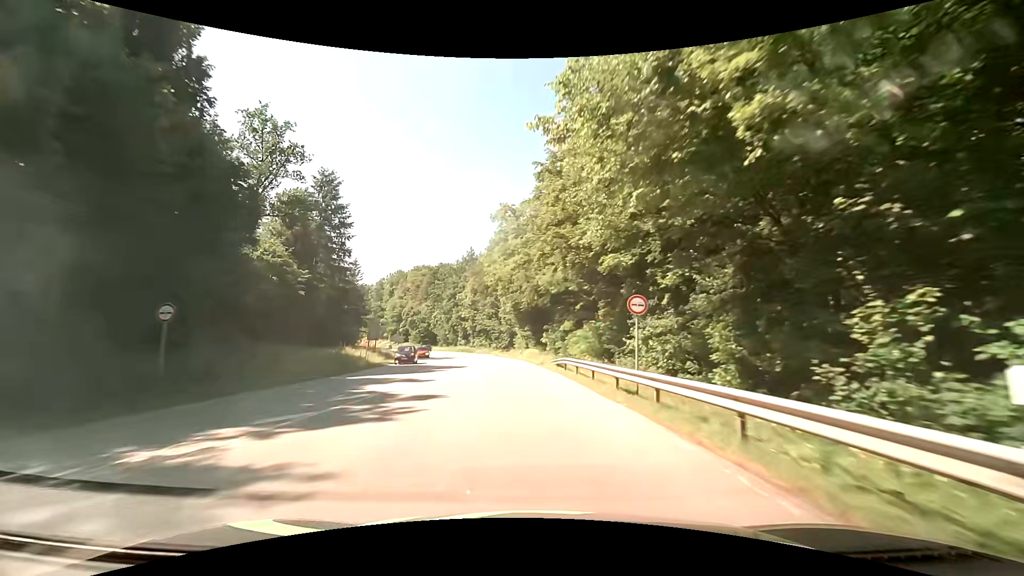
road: secondary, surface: asphalt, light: Day
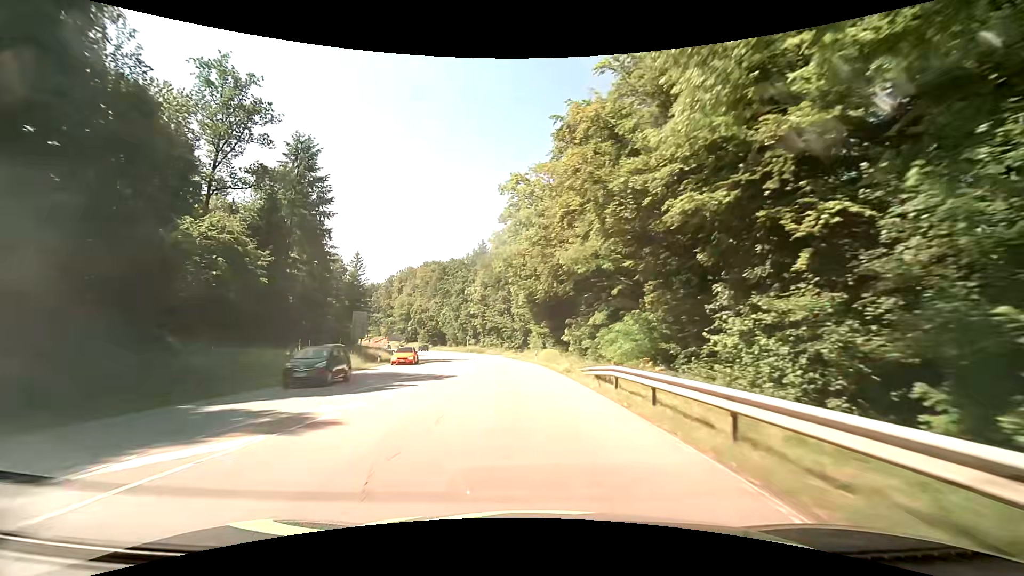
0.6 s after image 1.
(-0.2, +12.0) m; -2°
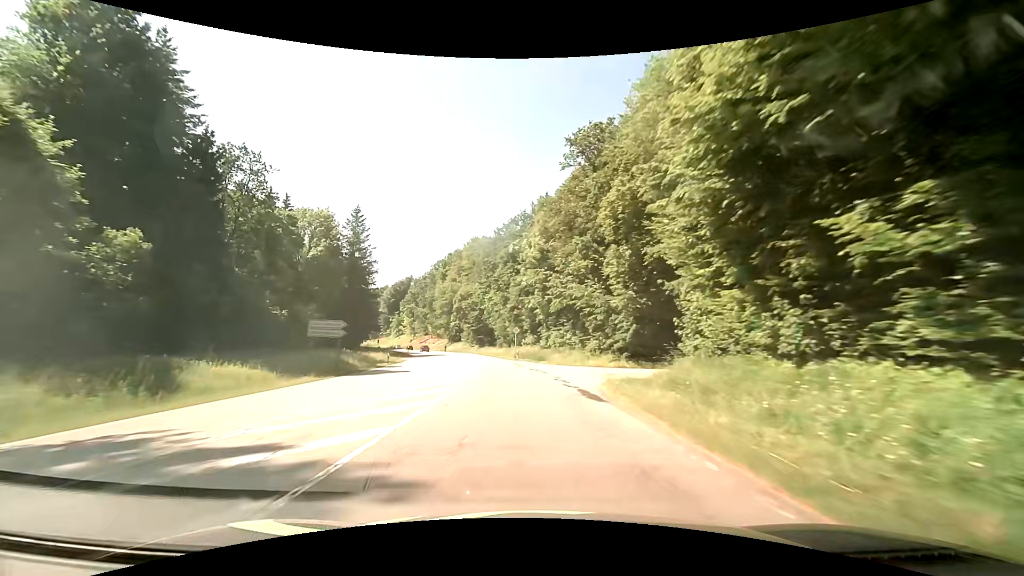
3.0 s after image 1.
(-3.3, +49.2) m; -8°
(0, +10) (-1, +20) (-2, +30) (-3, +40) (-4, +50) (-6, +60) (-8, +69) (-11, +79) (-13, +89) (-16, +98) m
